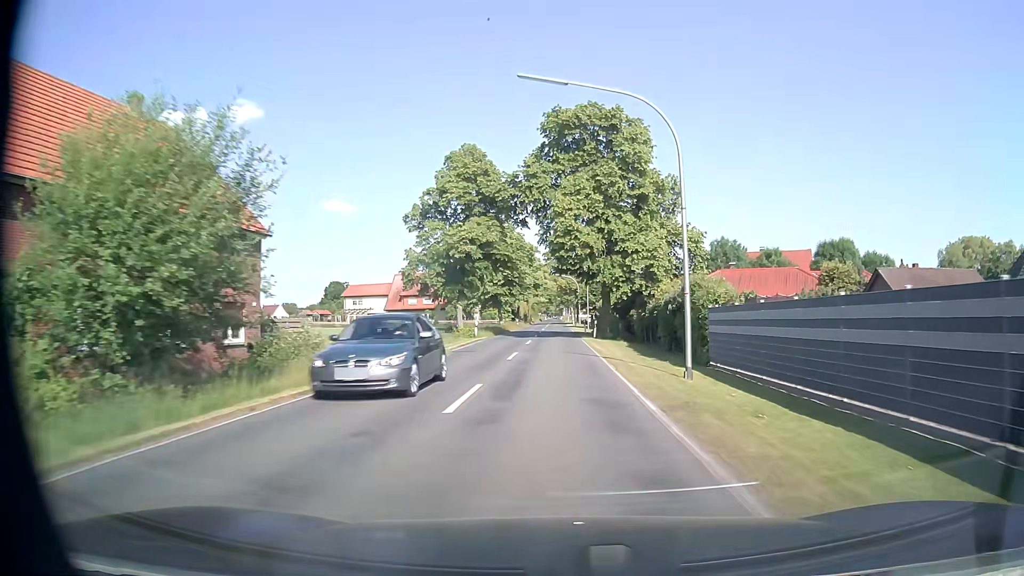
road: secondary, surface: asphalt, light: Day
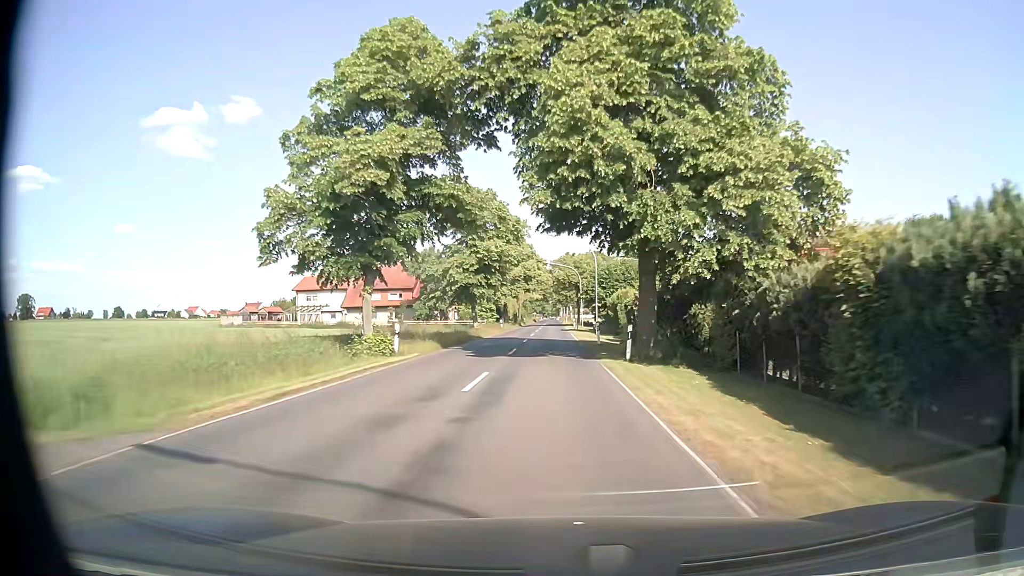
(+0.1, +21.6) m; 0°
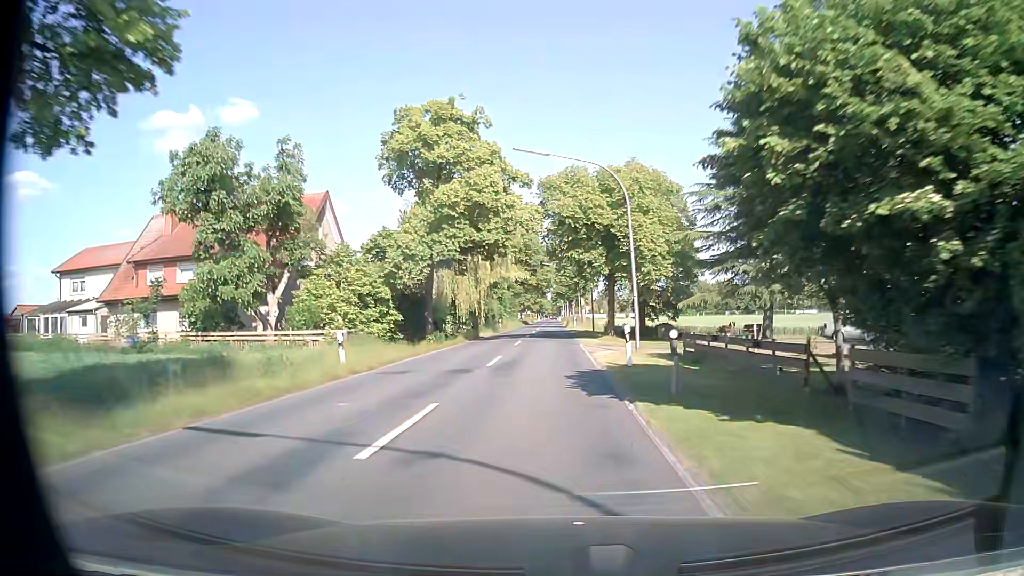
(+0.1, +53.8) m; 0°
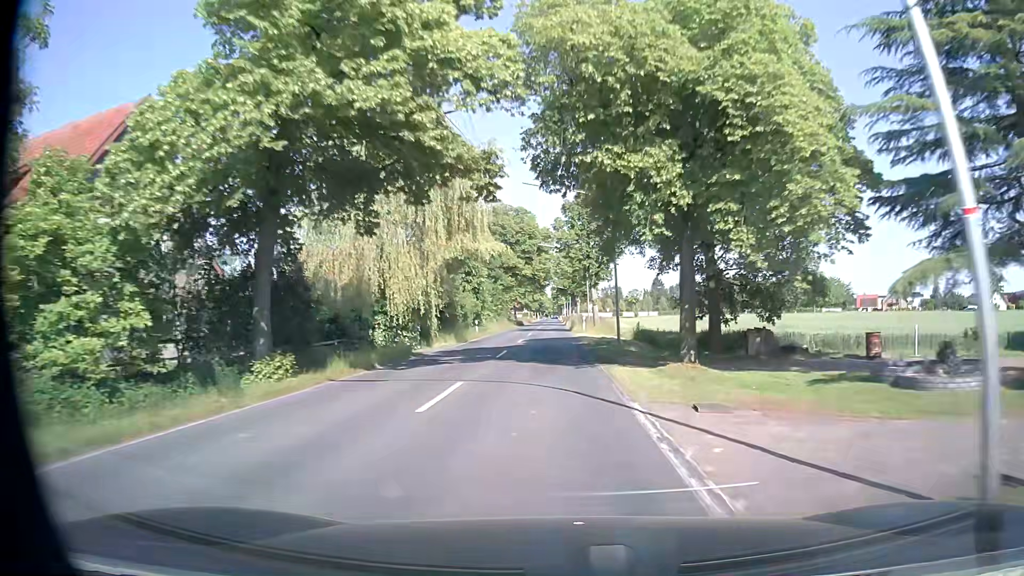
(0.0, +21.0) m; 0°
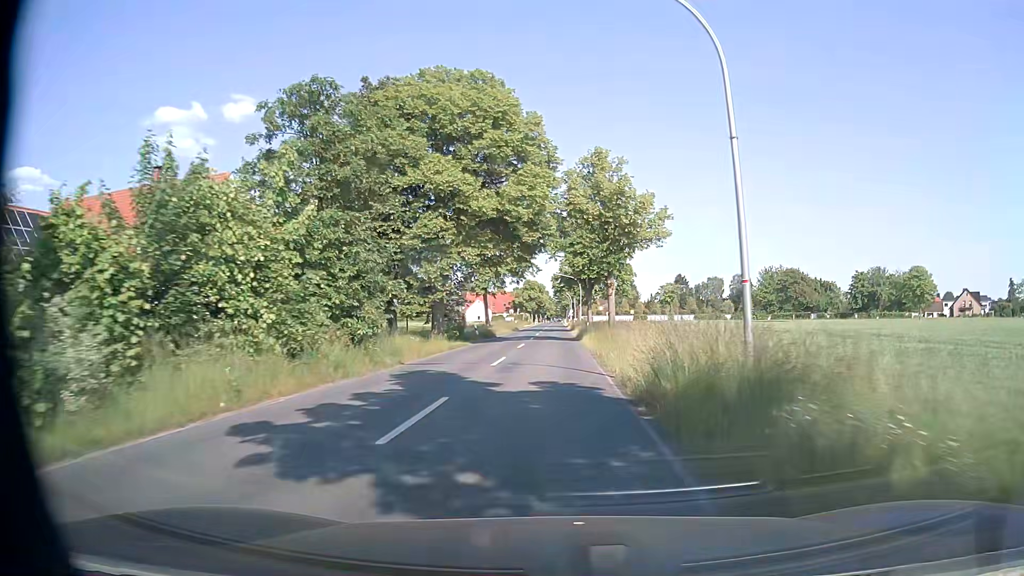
(-0.1, +50.0) m; 0°
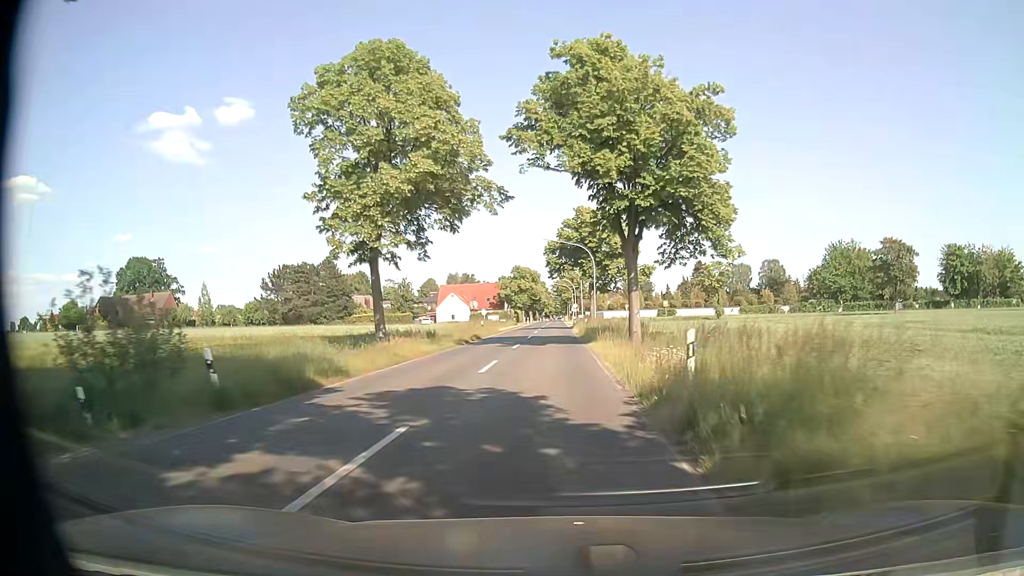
(+0.1, +39.1) m; 0°
